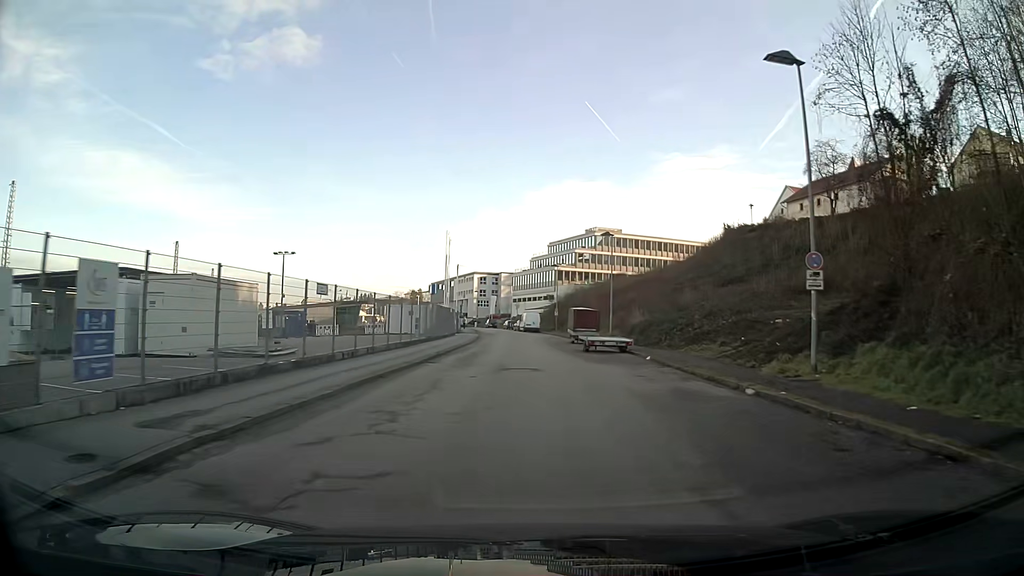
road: tertiary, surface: asphalt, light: Day
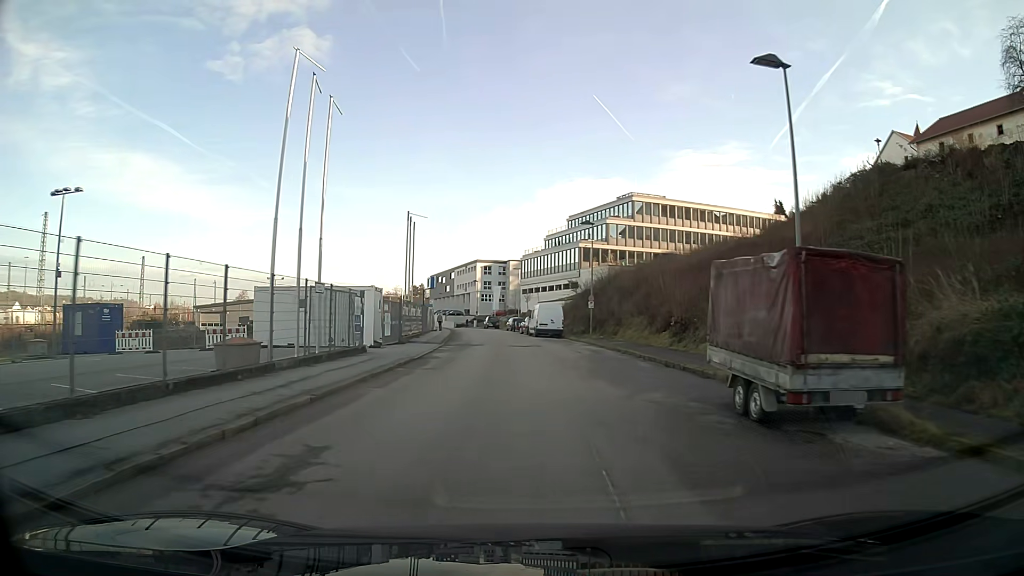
(-0.3, +35.0) m; -2°
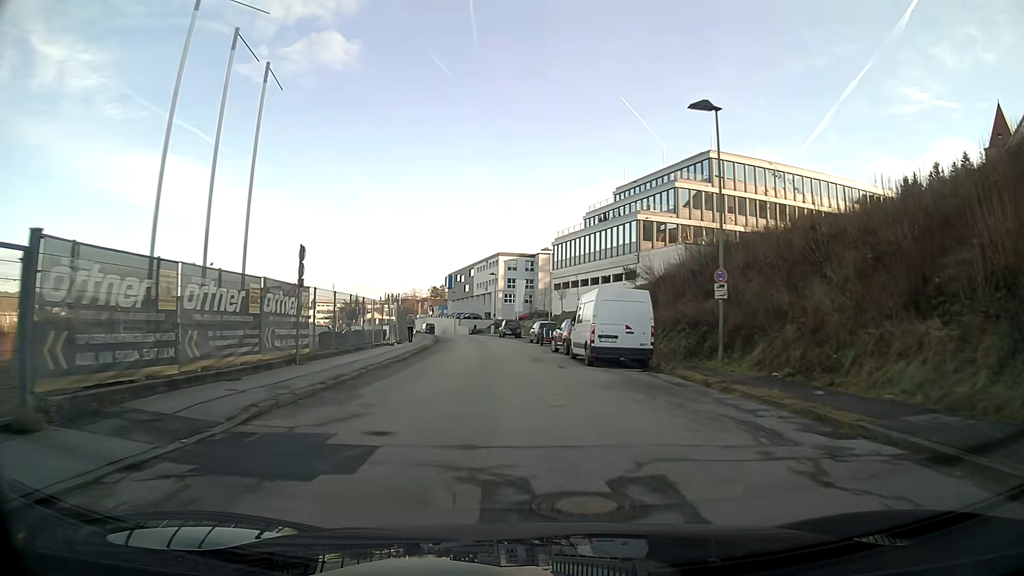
(-0.5, +28.3) m; -3°
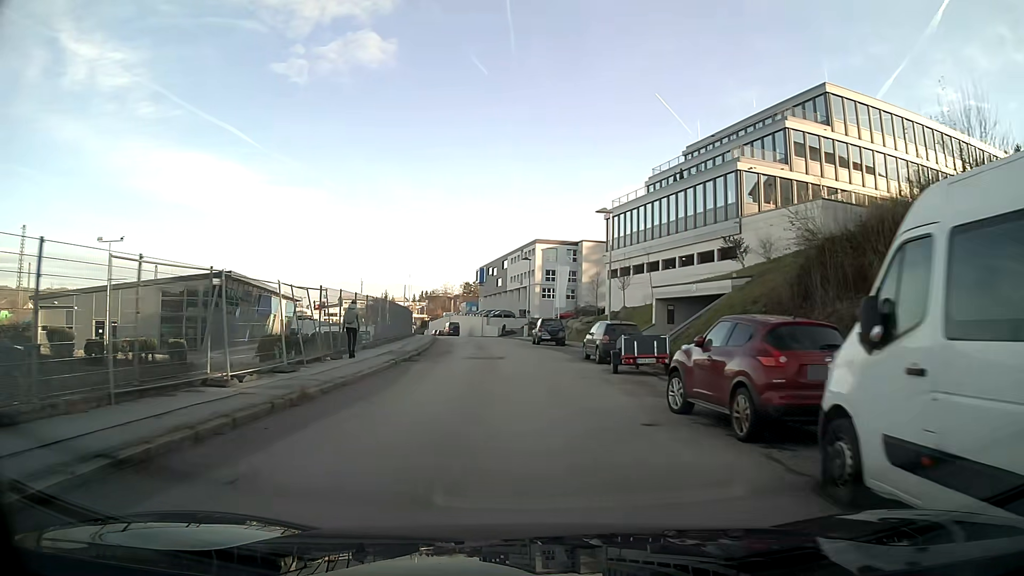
(-0.6, +20.8) m; -3°
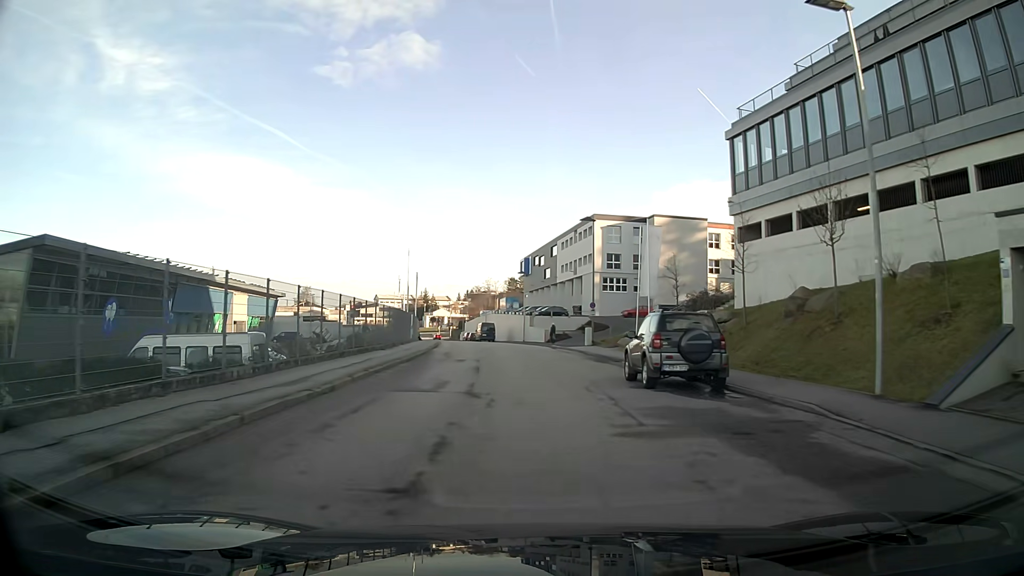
(-1.0, +27.4) m; -4°
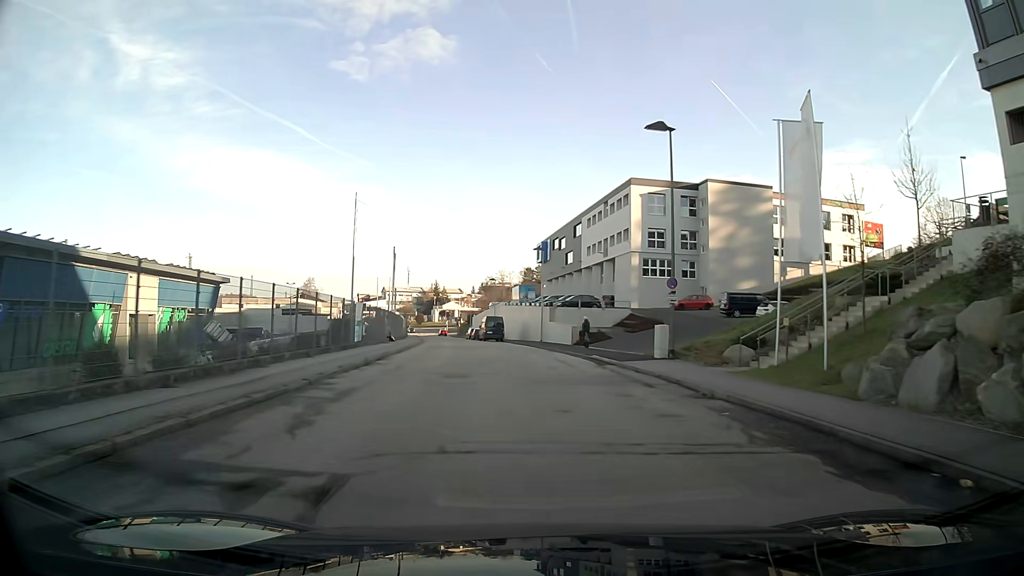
(-0.3, +20.4) m; -1°
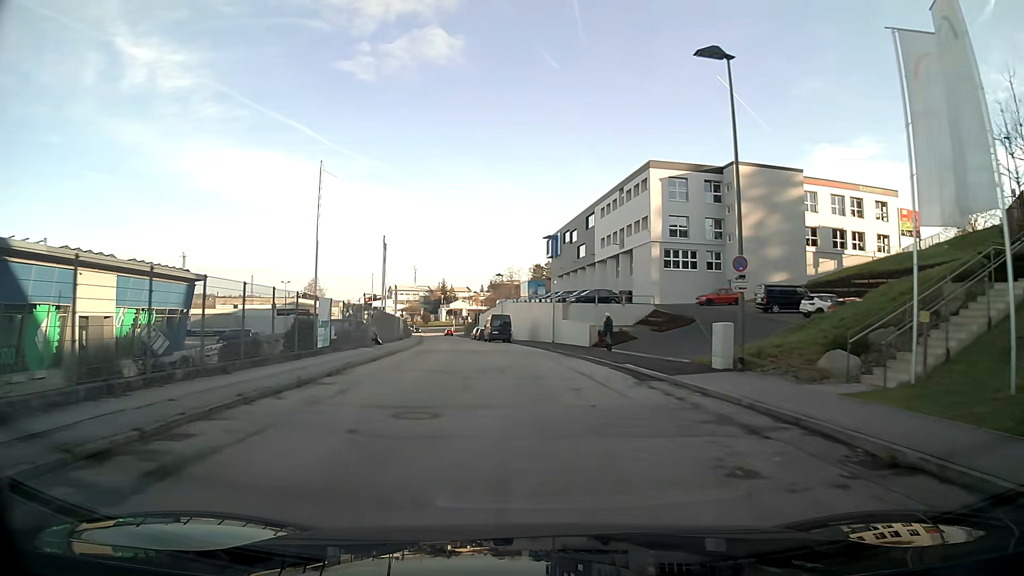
(0.0, +6.8) m; -1°
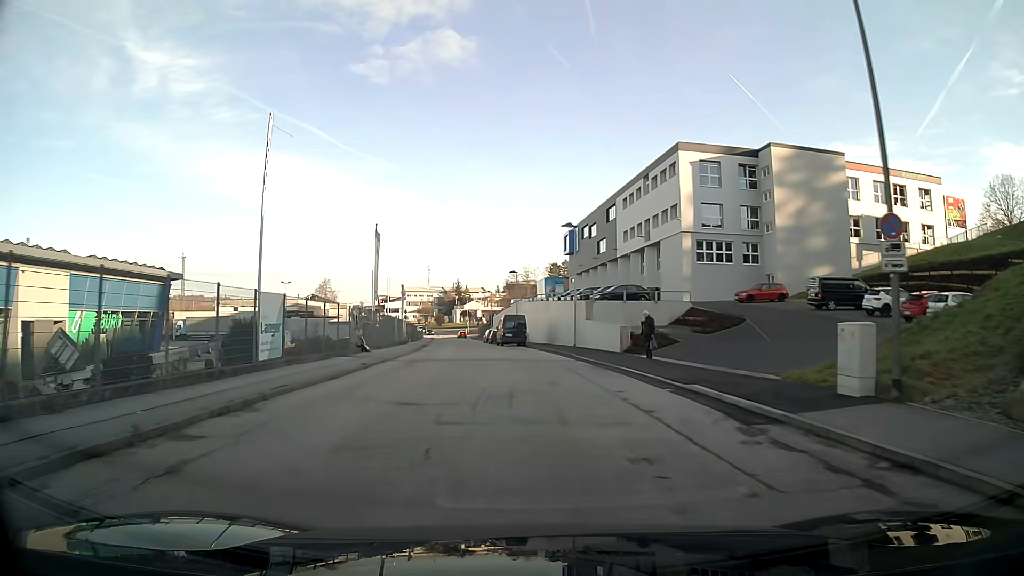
(-0.1, +6.9) m; -2°
(0, +10) (-1, +20) (-2, +30) (-3, +40) (-4, +50) (-5, +60) (-7, +70) (-8, +80) (-9, +90) (-9, +100) m
